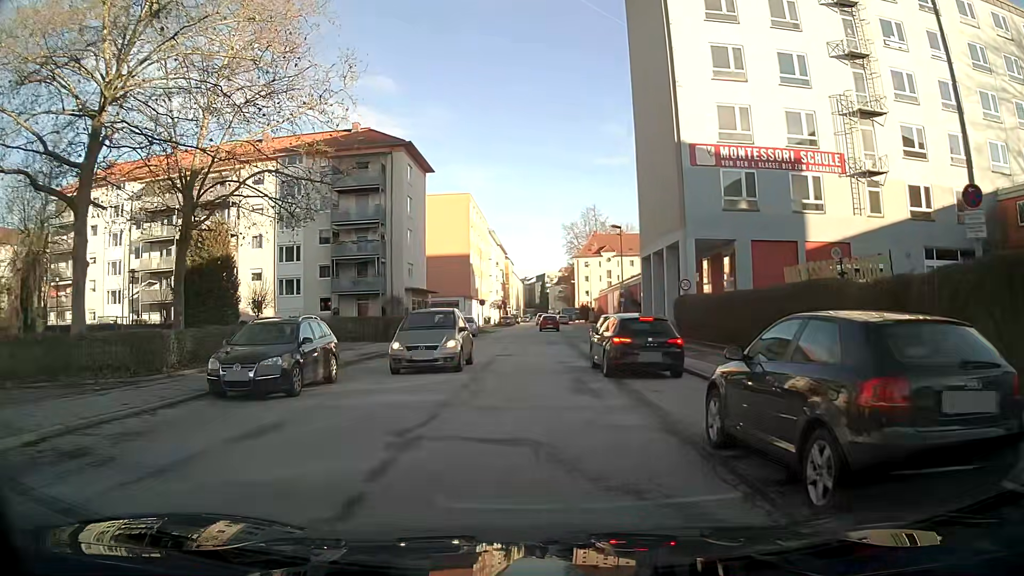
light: Day
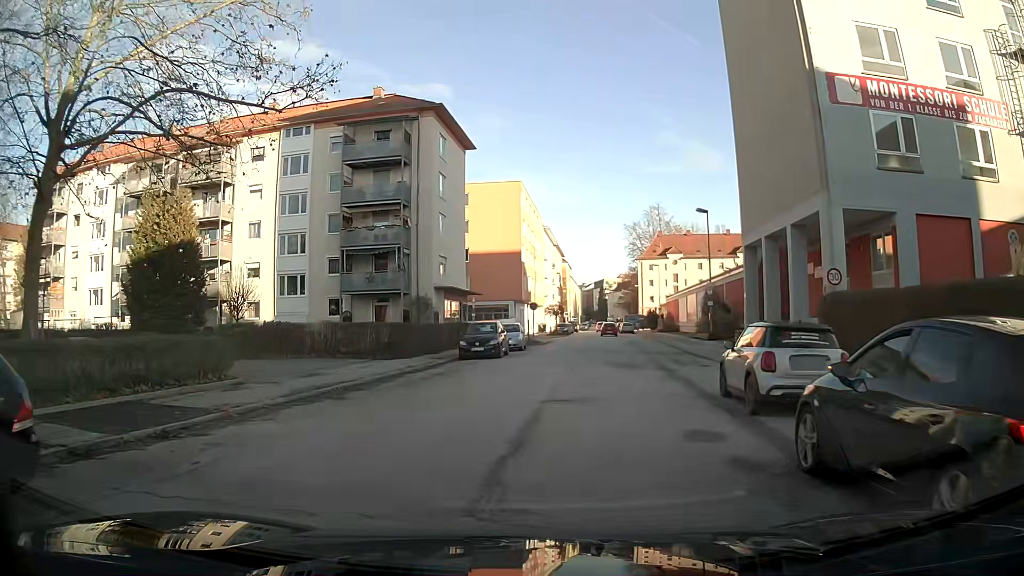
(-0.4, +11.8) m; -5°
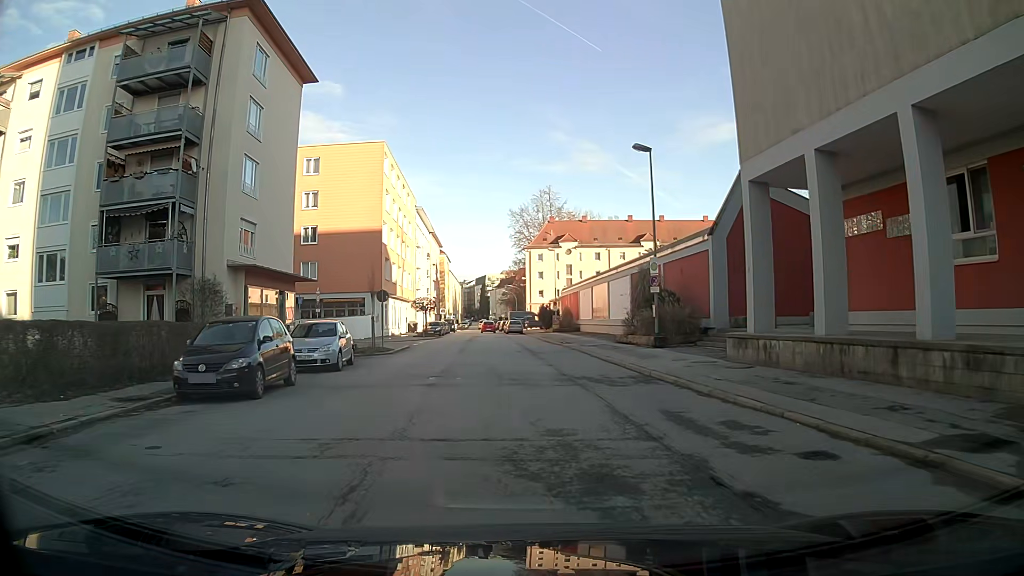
(+1.4, +15.8) m; +8°
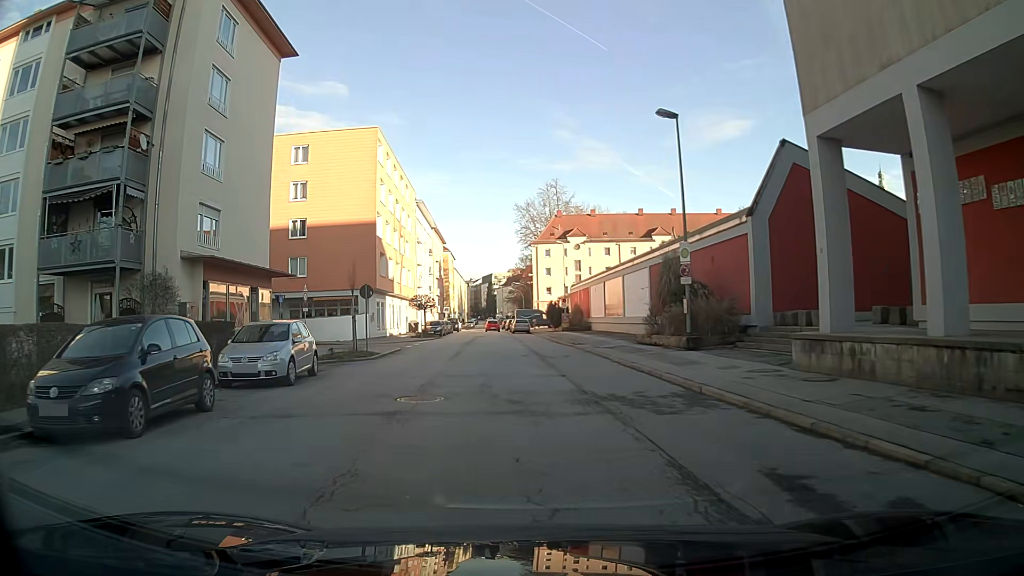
(0.0, +4.5) m; 0°
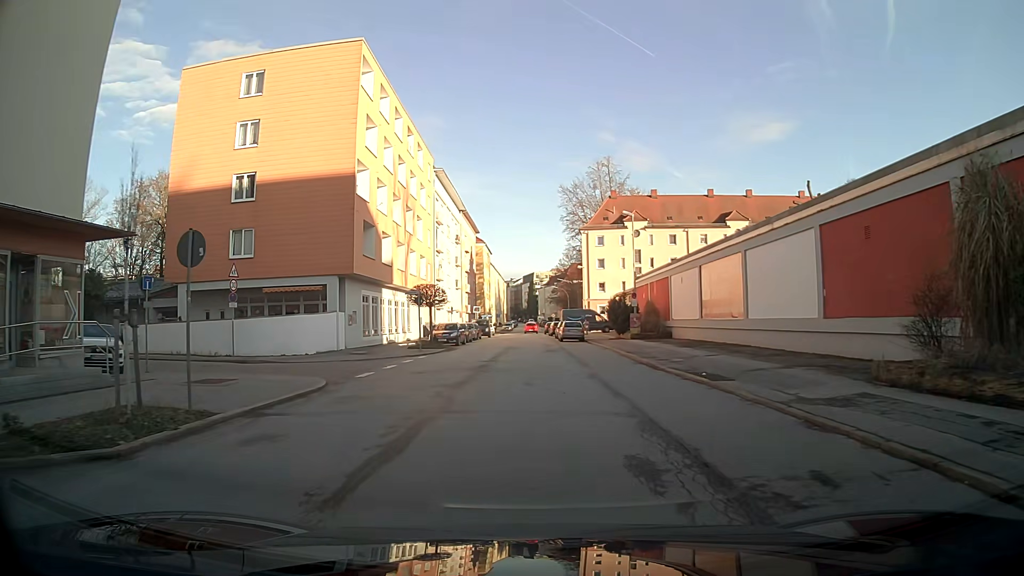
(-0.6, +18.3) m; -3°
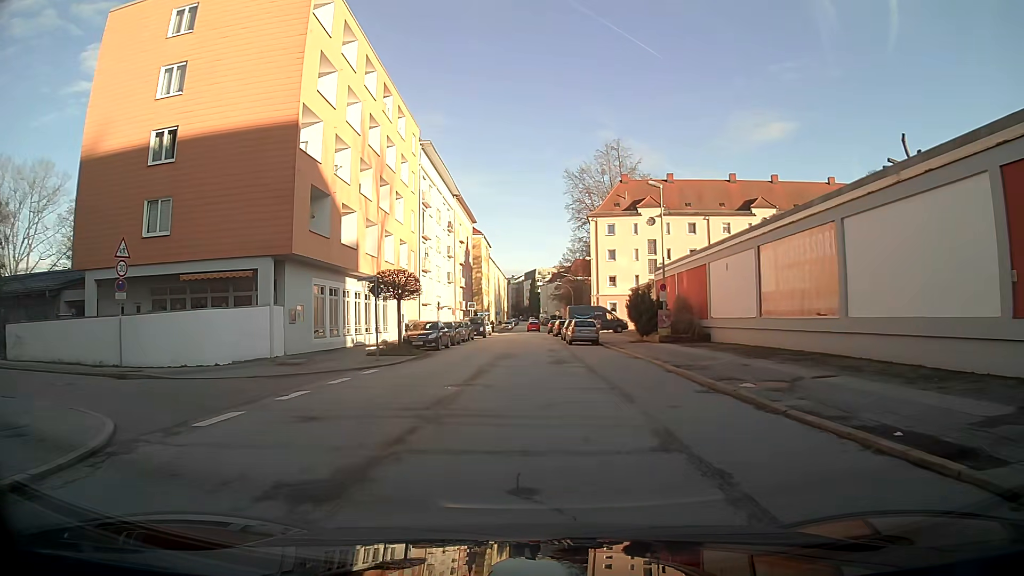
(0.0, +9.3) m; 0°
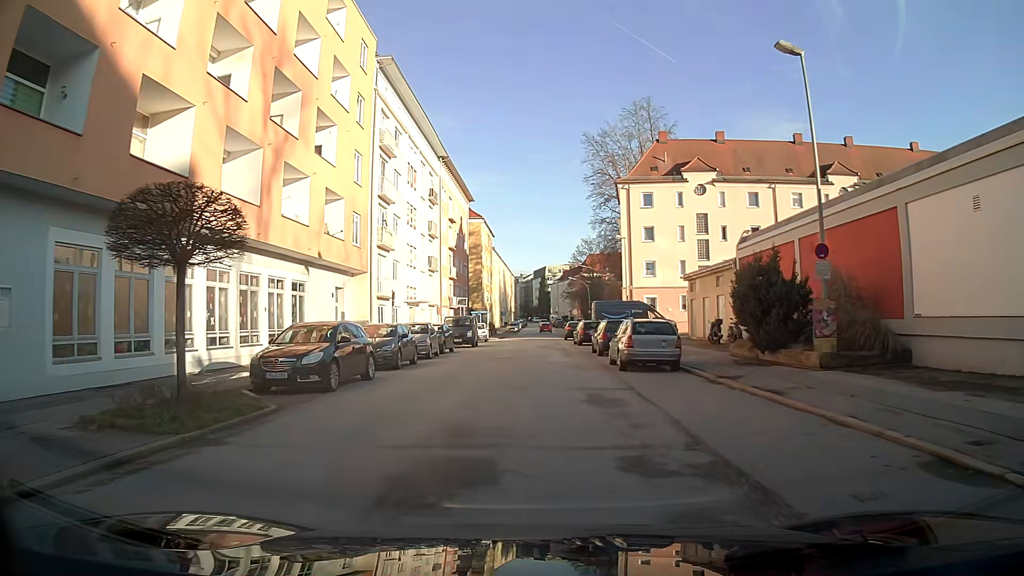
(-0.1, +18.7) m; -1°
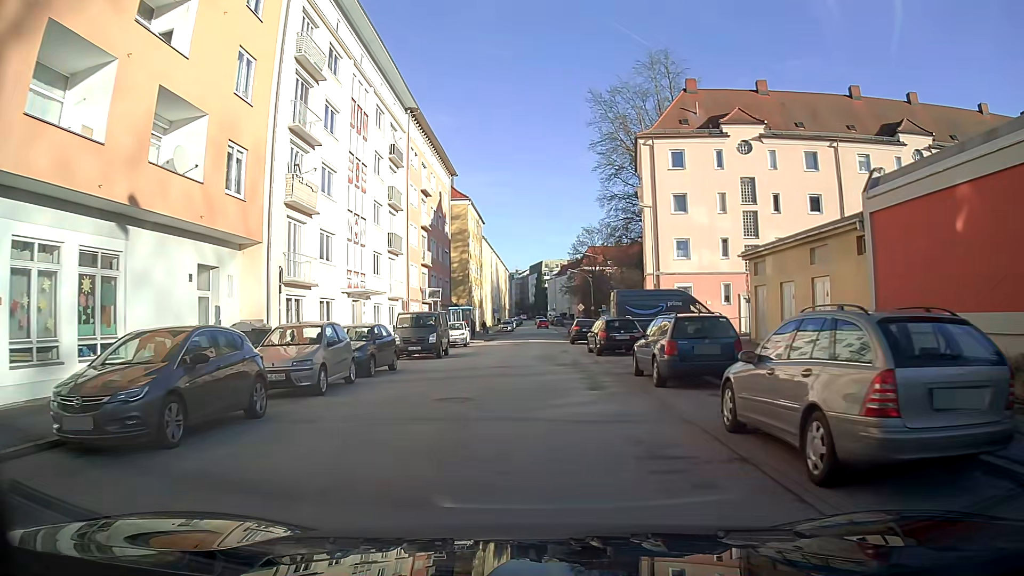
(+0.1, +13.4) m; 0°
(0, +10) (0, +20) (0, +30) (0, +40) (0, +50) (+1, +60) (+1, +70) (+1, +80) (+1, +90) (+1, +100) m
